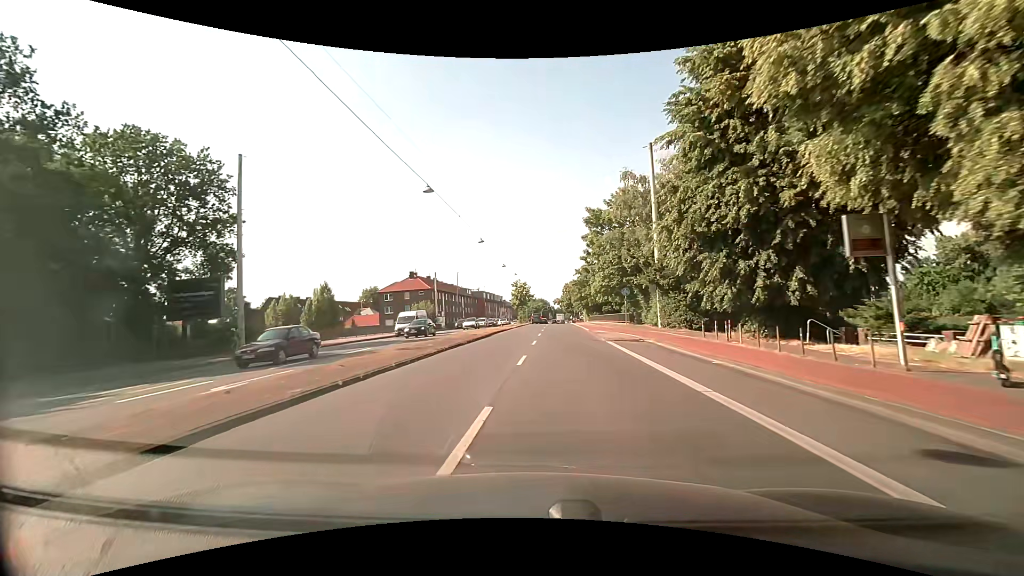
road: primary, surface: asphalt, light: Day
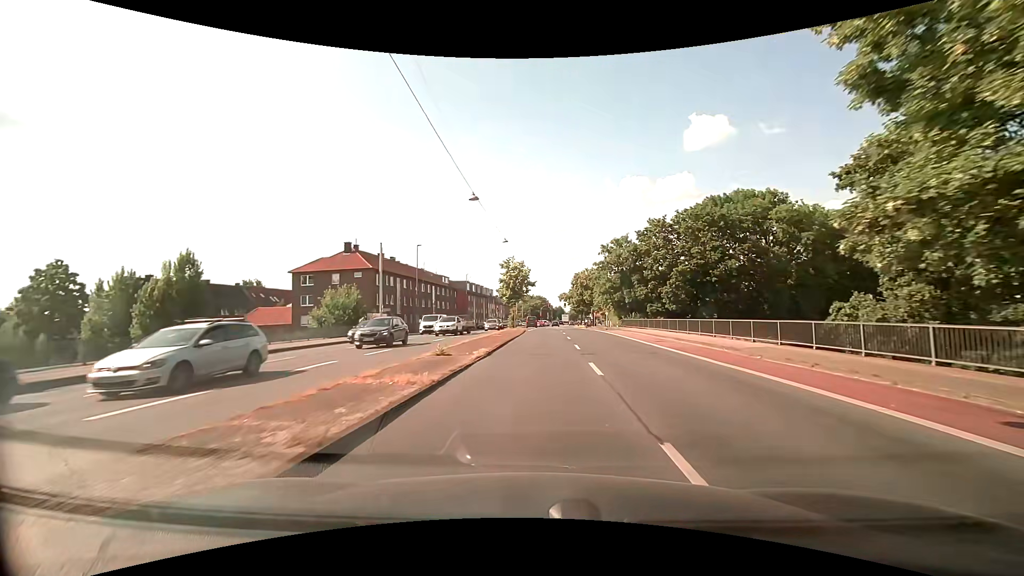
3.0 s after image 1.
(-1.1, +38.5) m; 0°
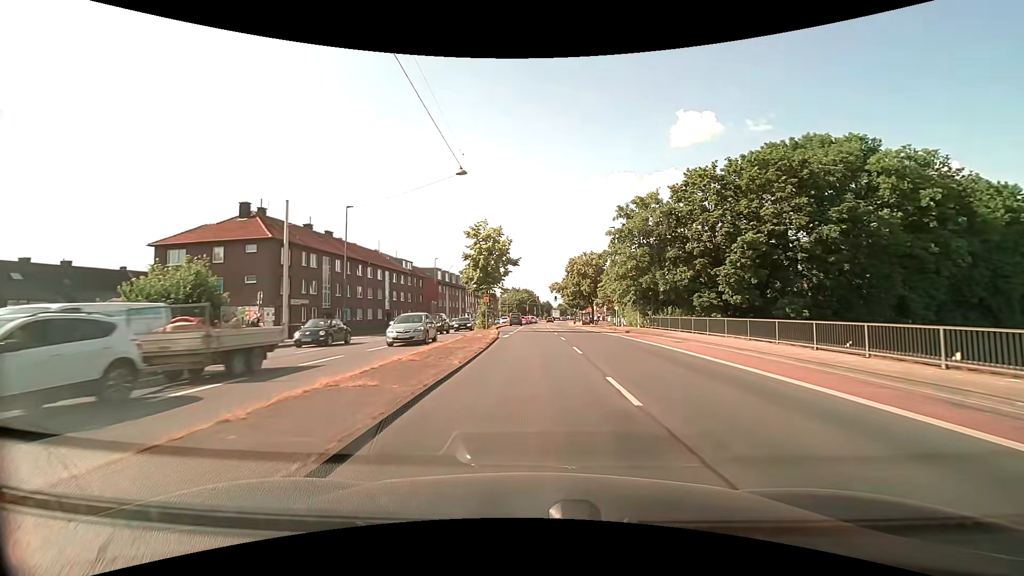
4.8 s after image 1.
(+0.4, +22.1) m; +1°
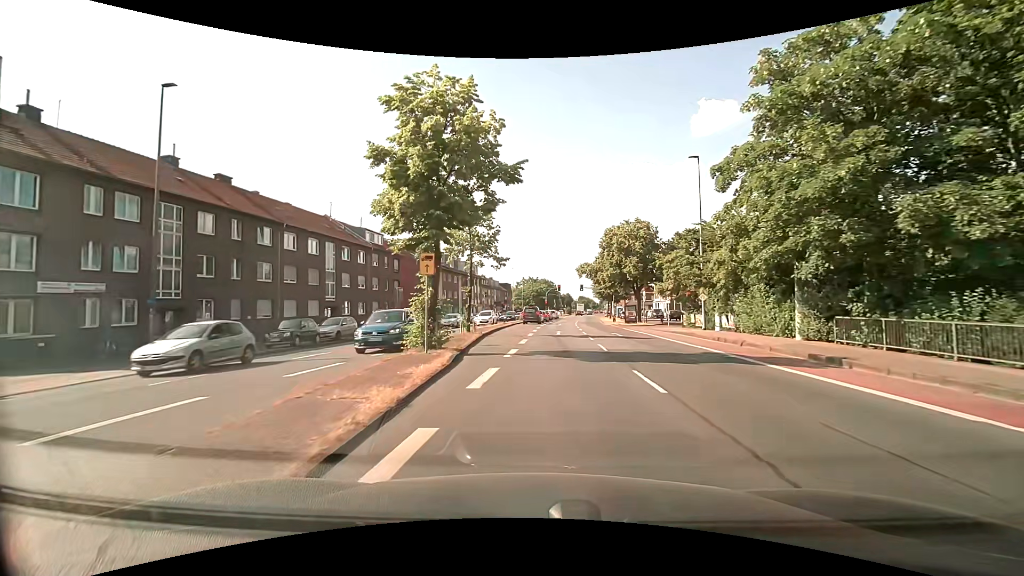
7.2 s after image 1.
(0.0, +25.7) m; -2°
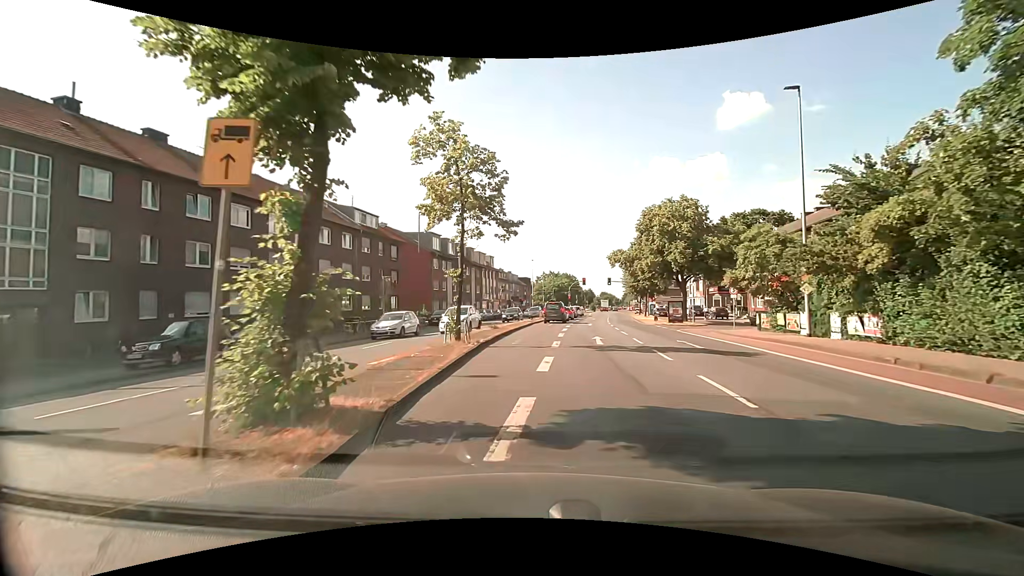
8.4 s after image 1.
(-0.2, +10.0) m; -2°
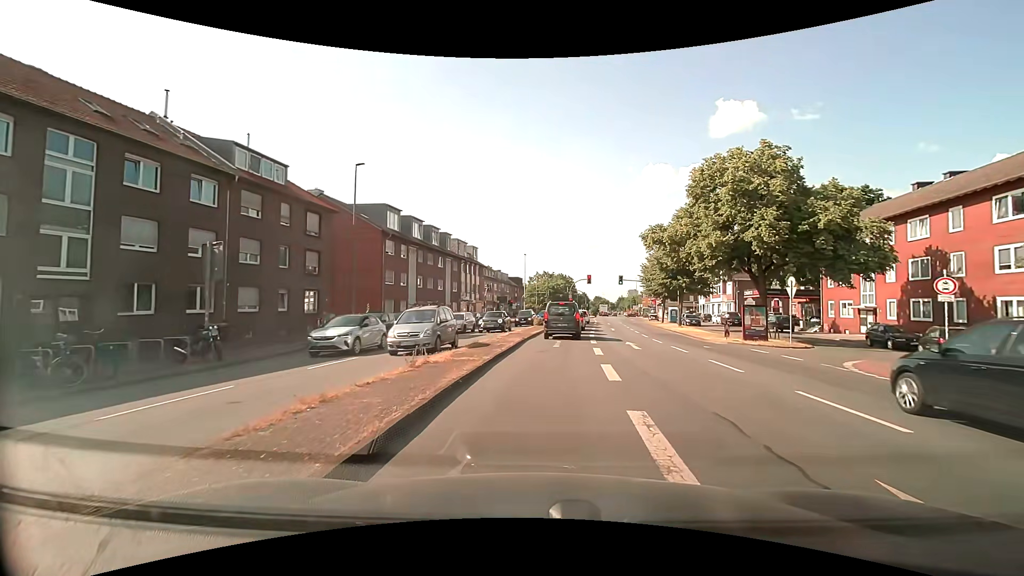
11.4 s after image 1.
(-0.2, +18.6) m; 0°
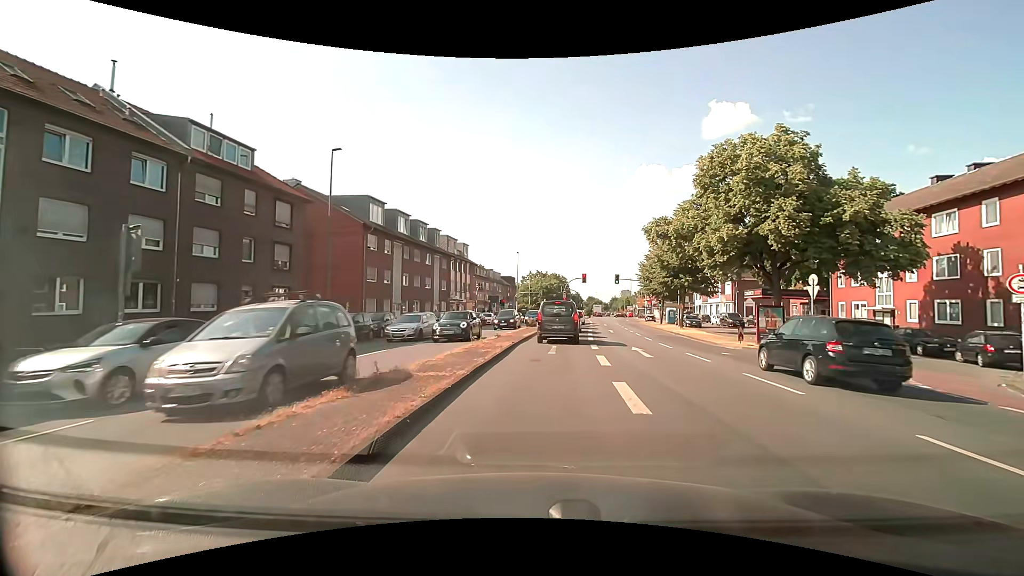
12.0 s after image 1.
(0.0, +3.1) m; +1°
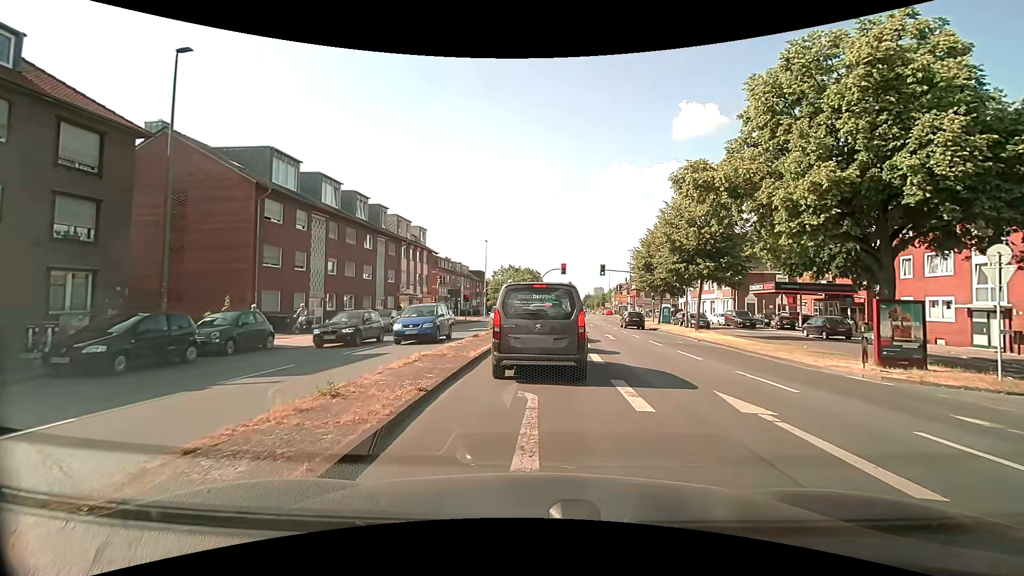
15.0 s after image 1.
(+0.3, +11.9) m; +2°
